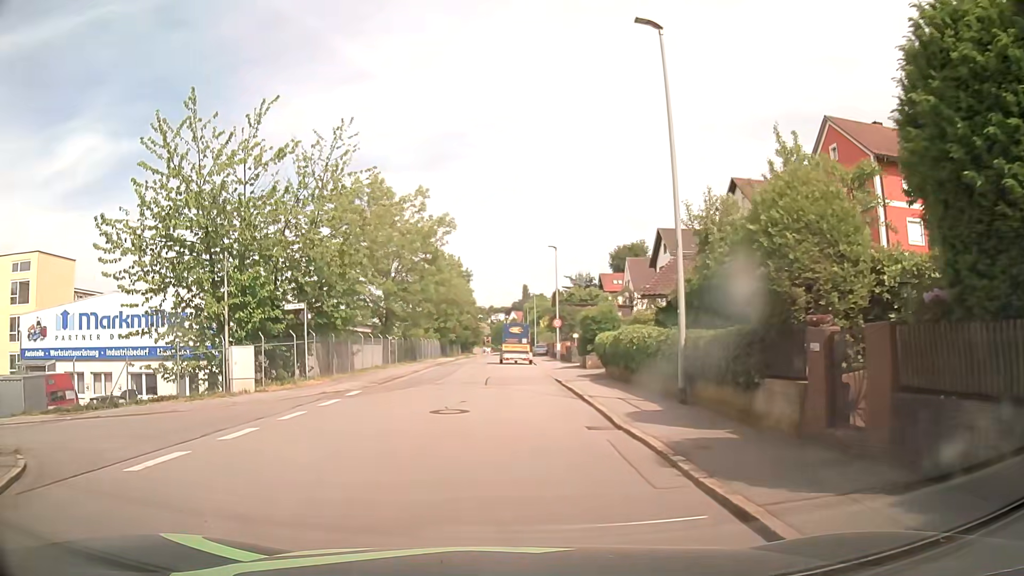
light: Day
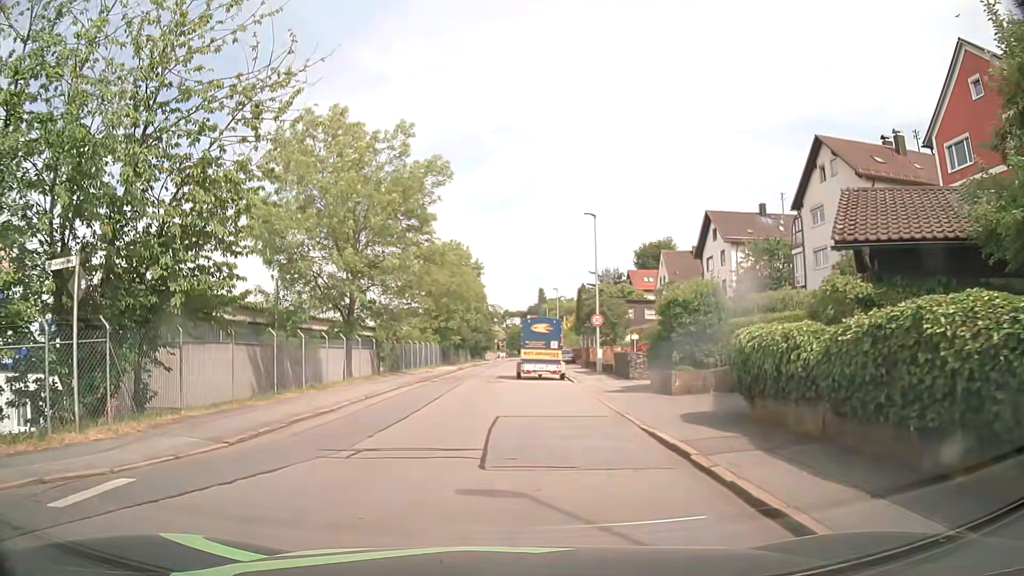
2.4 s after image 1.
(0.0, +13.9) m; -1°
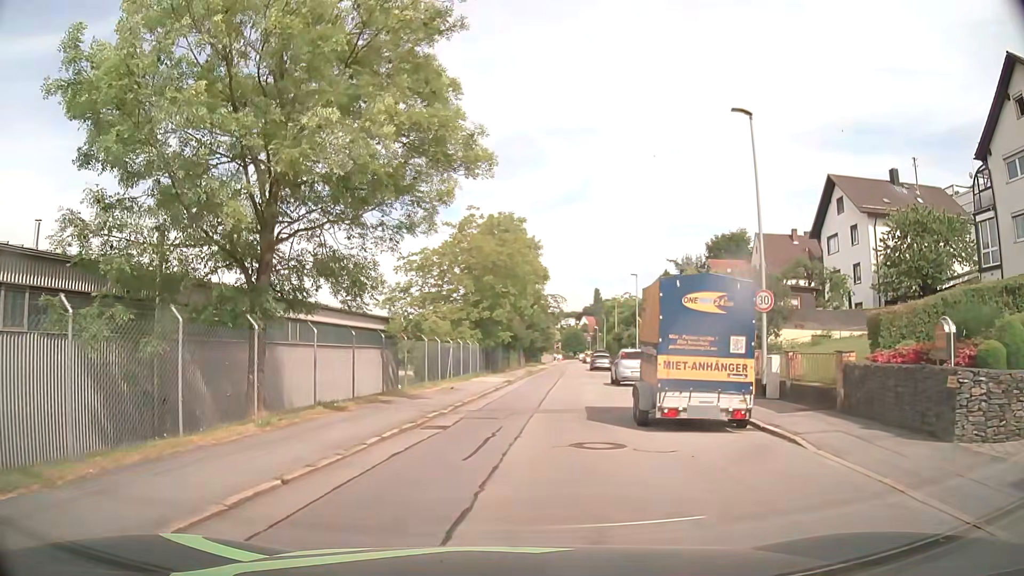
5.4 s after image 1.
(-0.7, +16.4) m; -5°
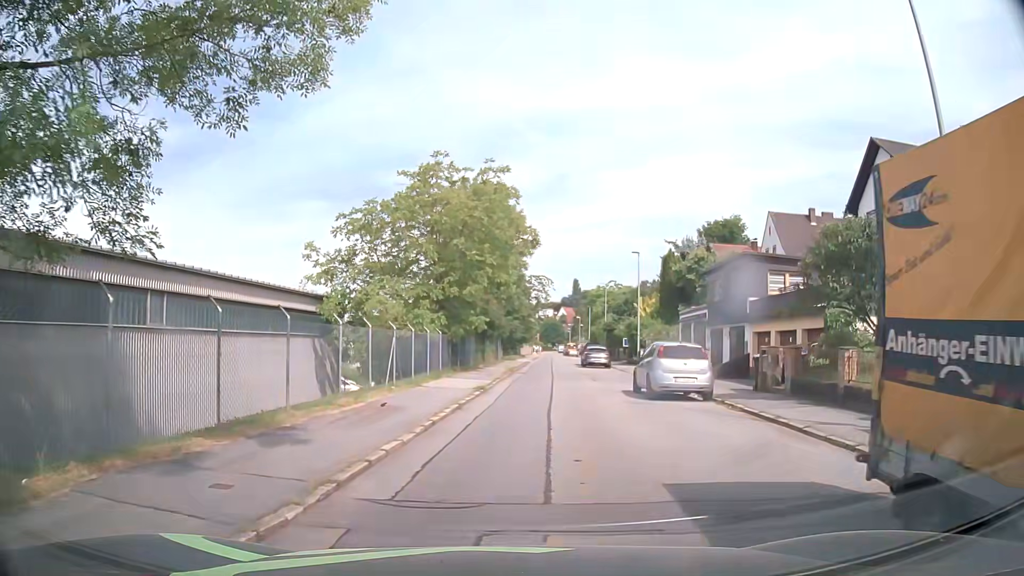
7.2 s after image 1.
(+0.2, +9.7) m; +2°
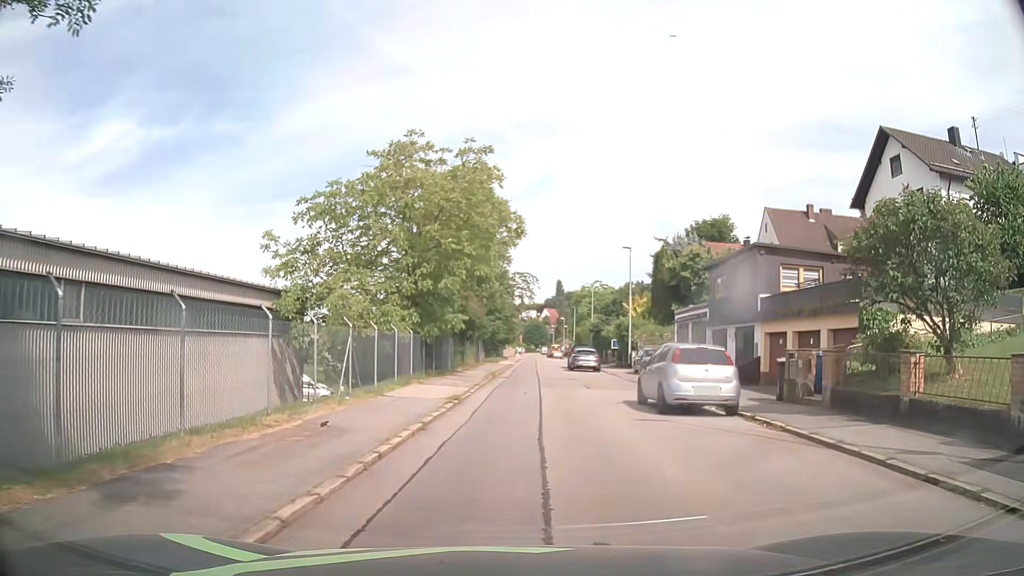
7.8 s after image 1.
(+0.1, +3.3) m; +2°
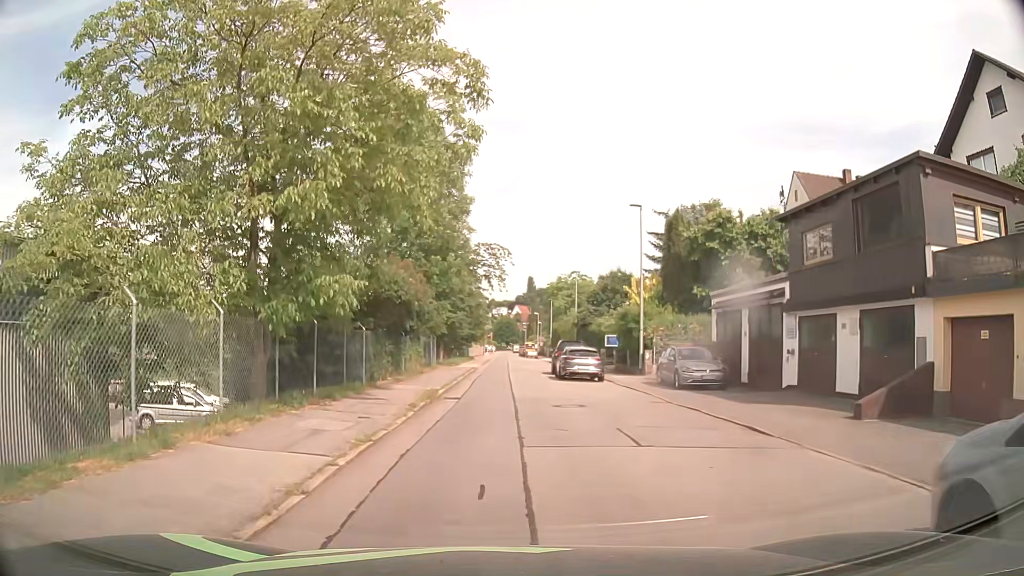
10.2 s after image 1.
(+0.4, +13.3) m; +2°
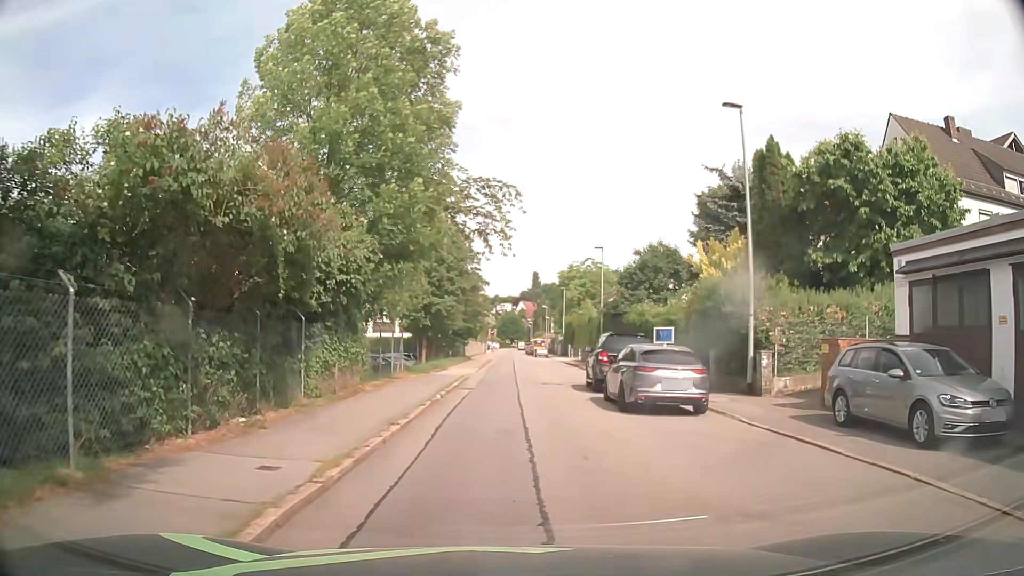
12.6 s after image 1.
(-0.1, +14.0) m; -2°
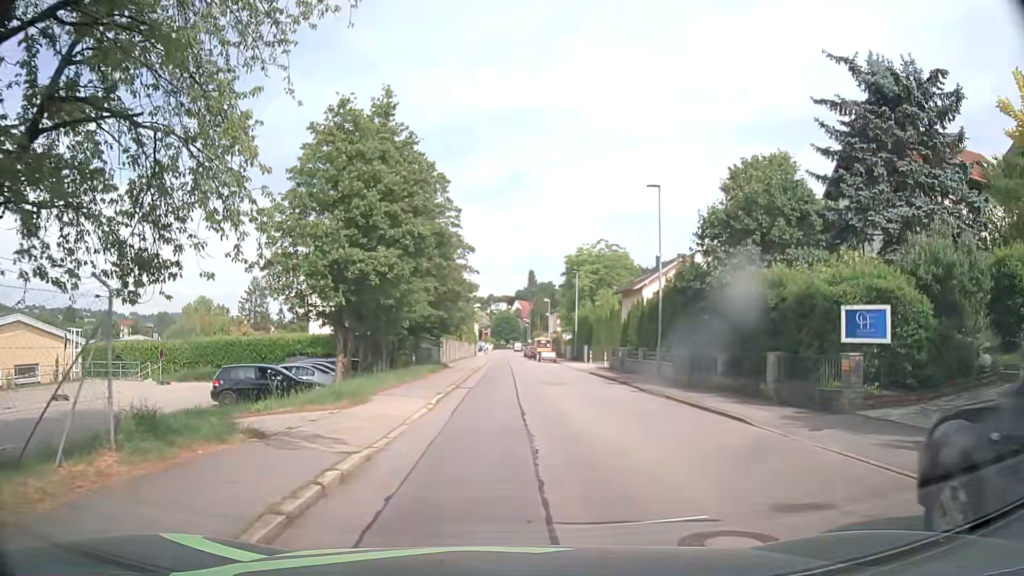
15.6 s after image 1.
(+0.6, +19.1) m; +2°
(0, +10) (0, +20) (0, +30) (0, +40) (0, +50) (0, +60) (0, +70) (0, +80) (0, +90) (0, +100) m
